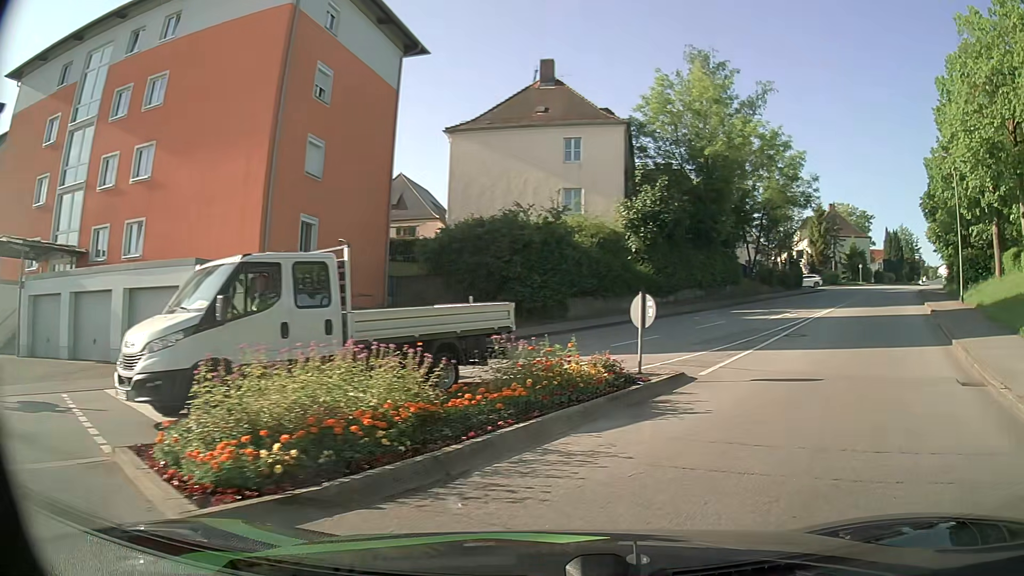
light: Day
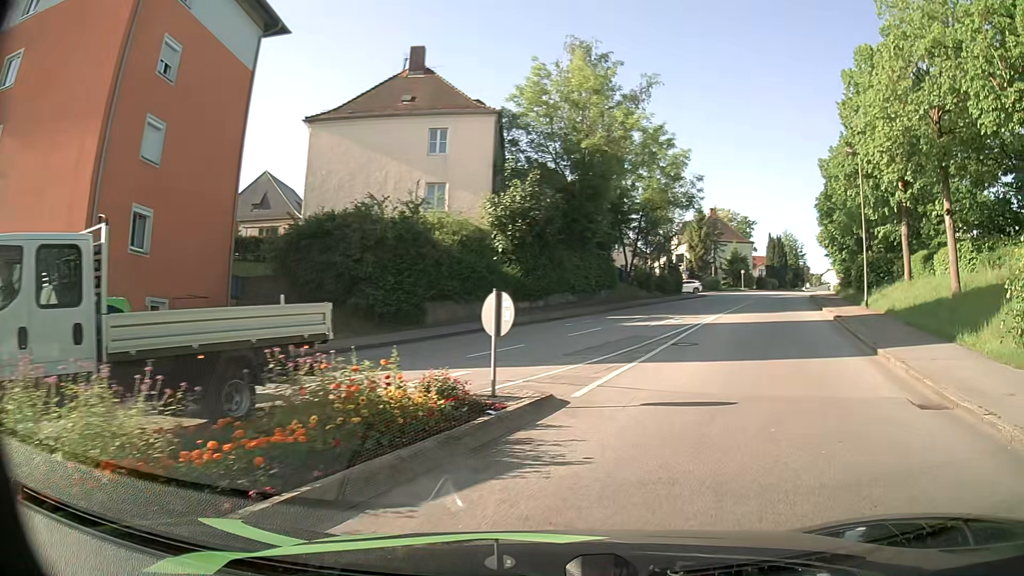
(+0.3, +2.9) m; +10°
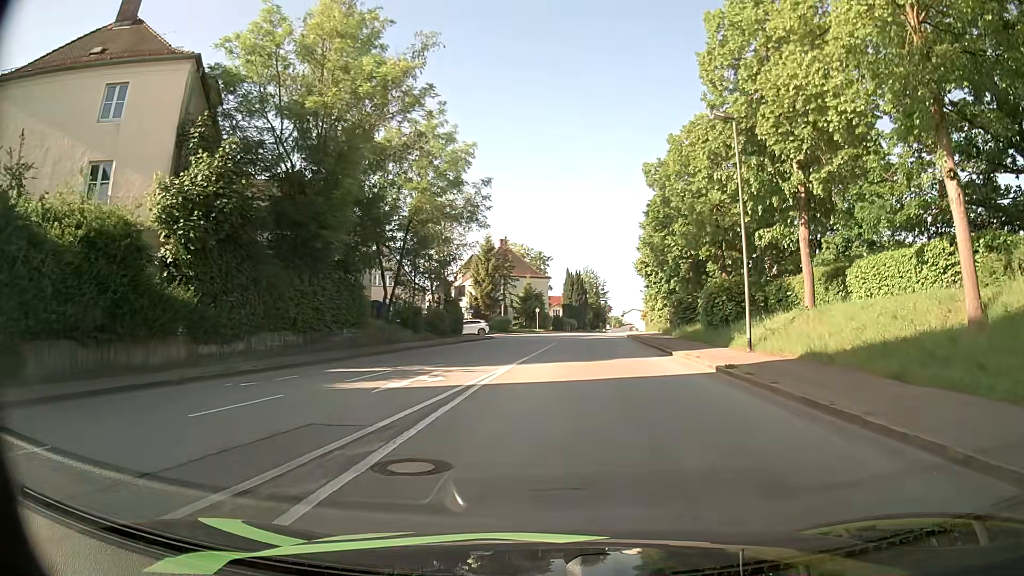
(+2.6, +12.2) m; +19°
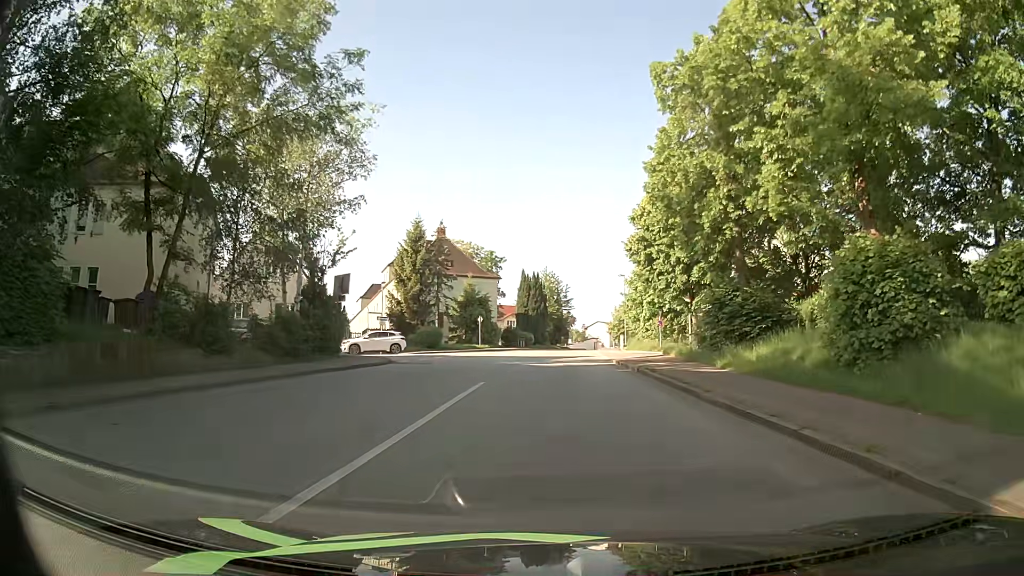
(+0.9, +19.5) m; +3°
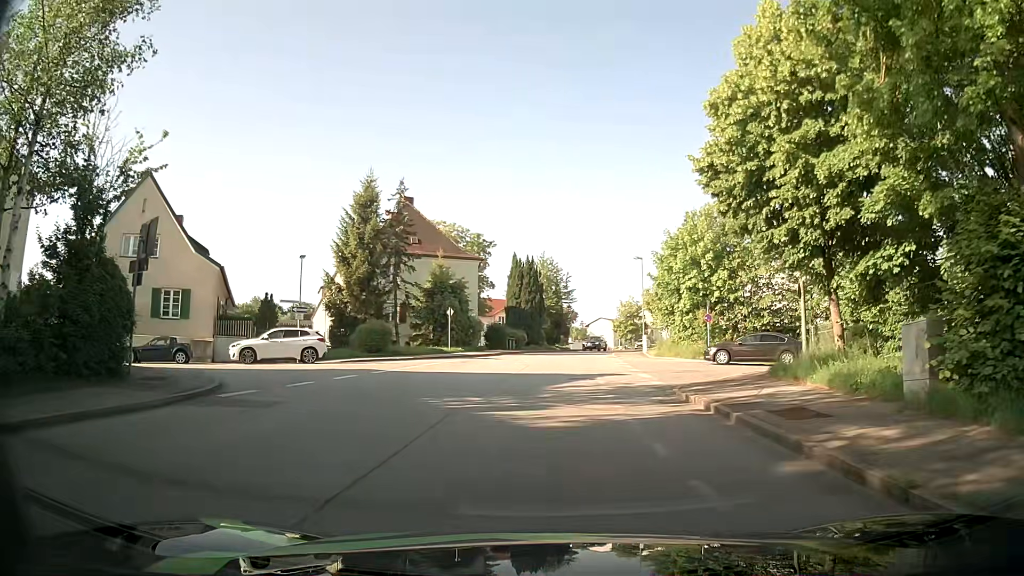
(+0.1, +15.7) m; +2°
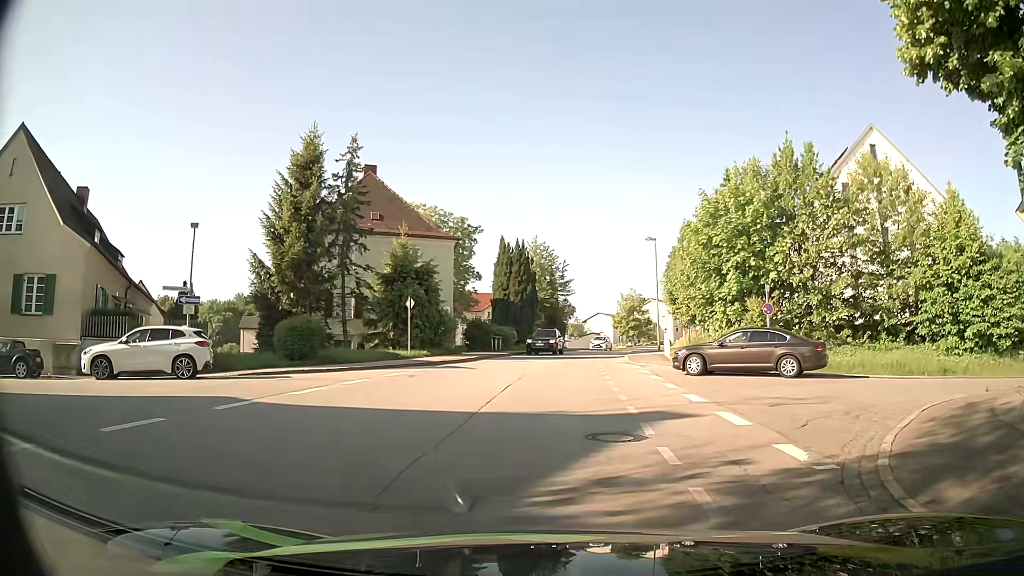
(-0.2, +10.0) m; 0°
